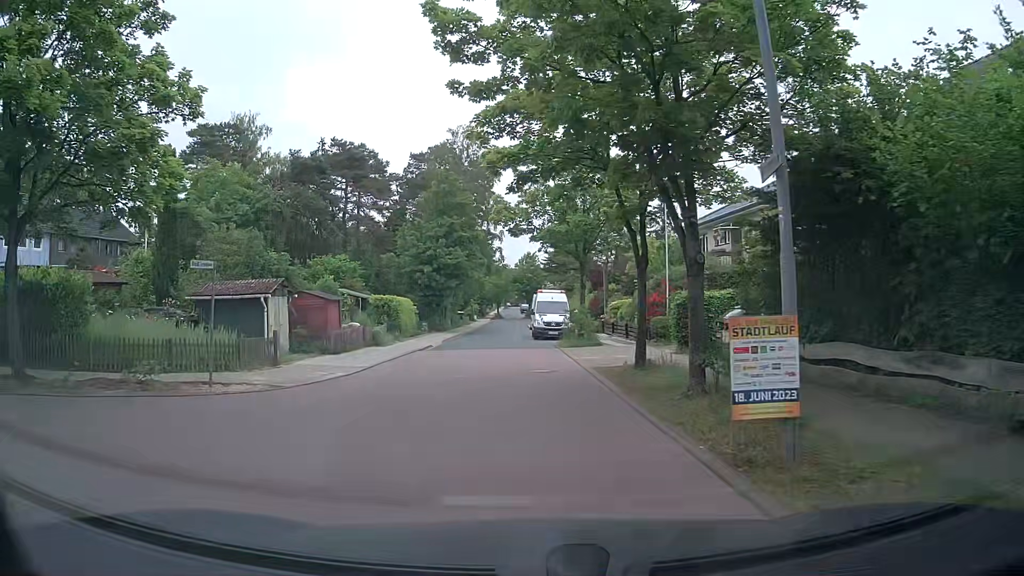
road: unclassified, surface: asphalt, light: Day
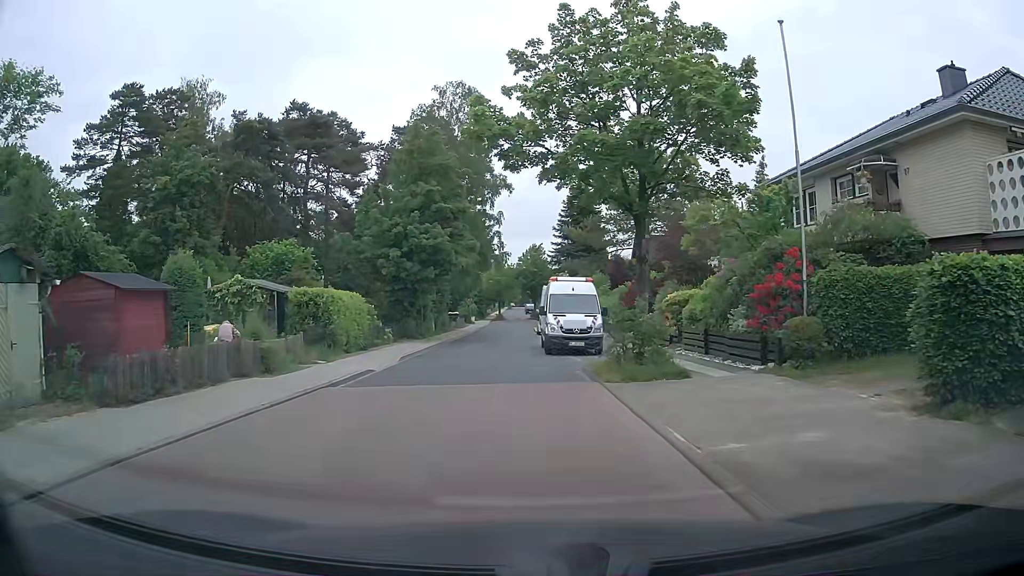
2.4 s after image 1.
(-0.1, +13.5) m; 0°
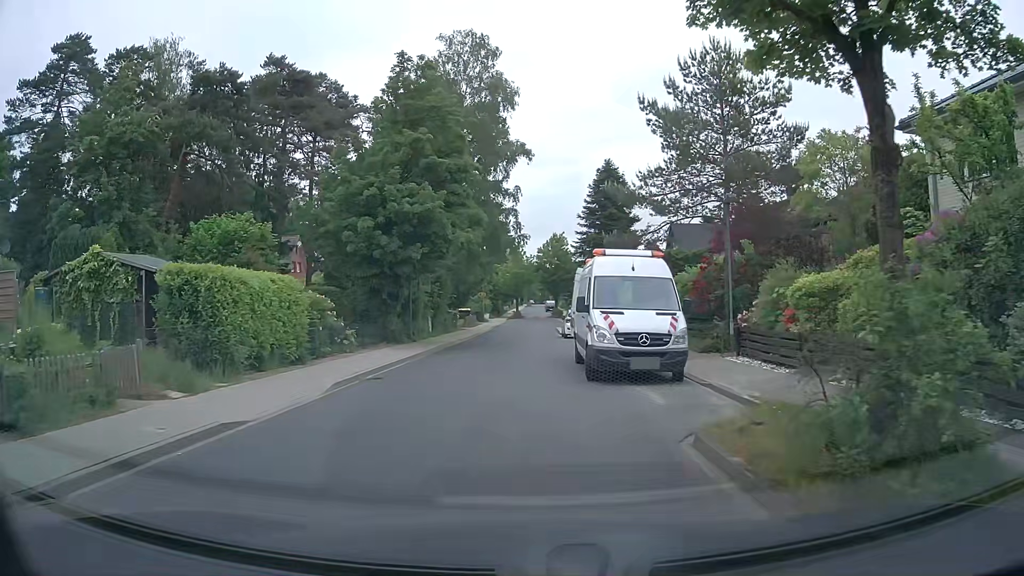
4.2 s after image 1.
(-0.3, +10.0) m; -2°
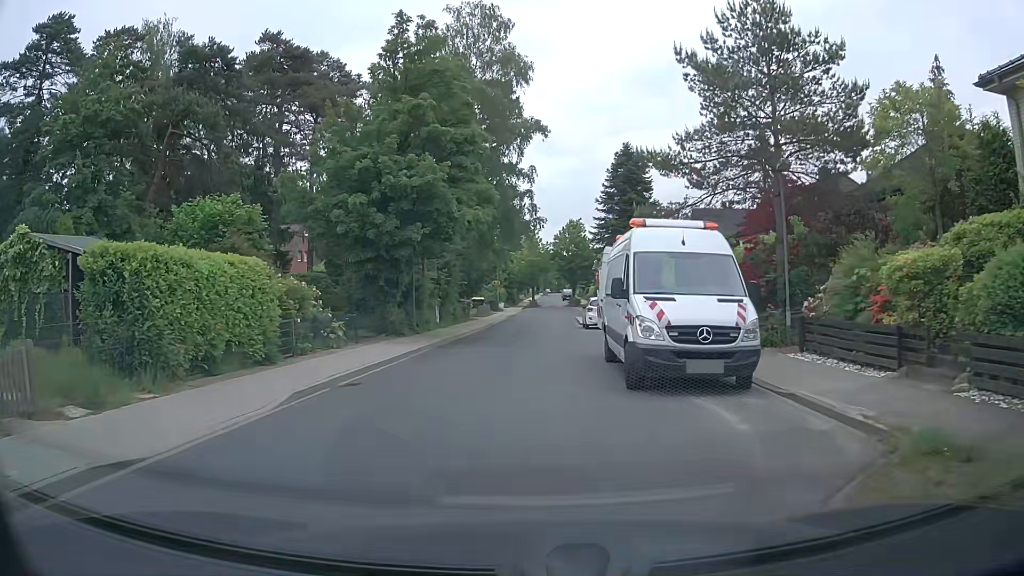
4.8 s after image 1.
(-0.1, +3.3) m; -3°
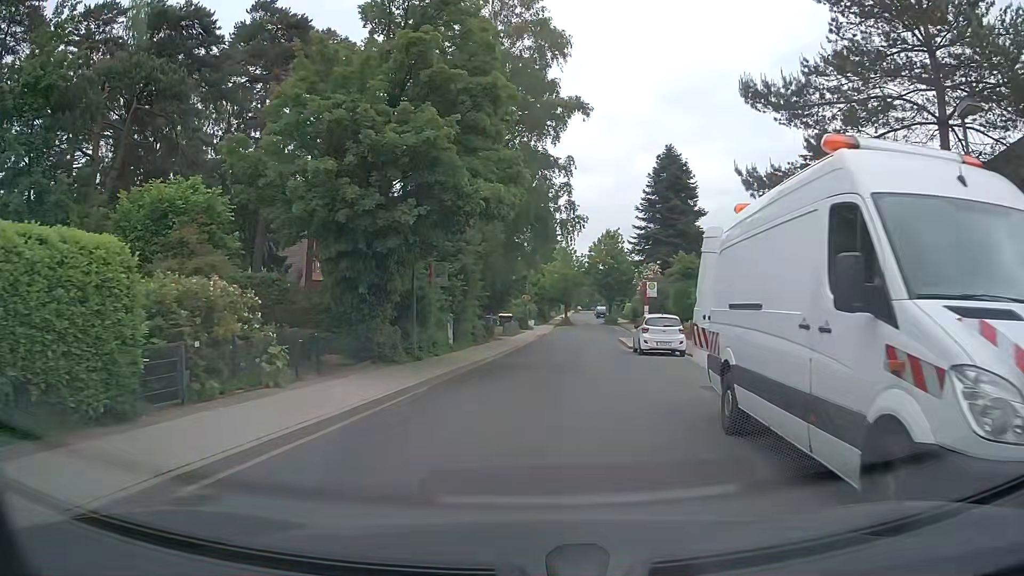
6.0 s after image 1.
(-0.1, +7.0) m; -3°
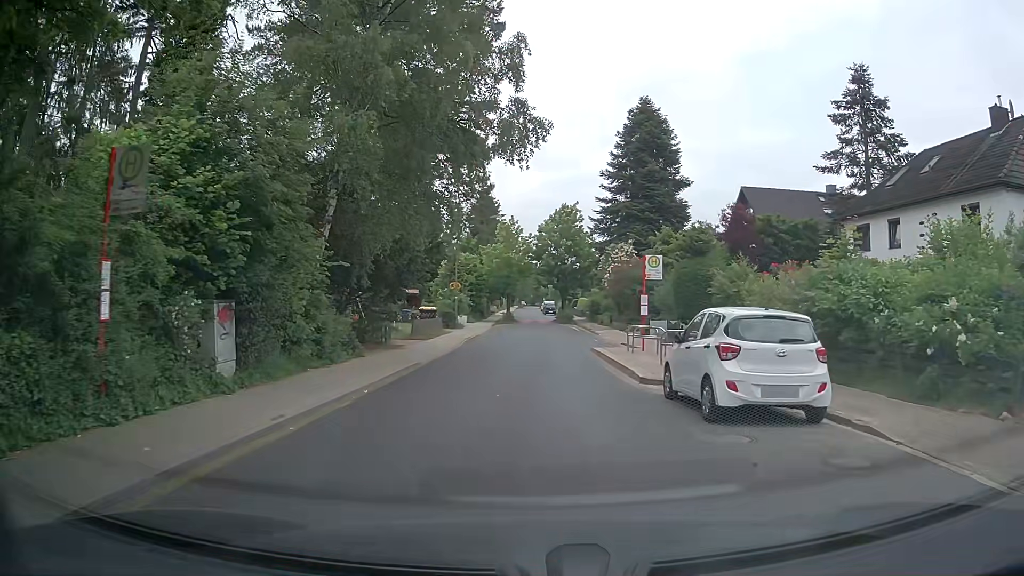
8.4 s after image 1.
(+1.1, +15.9) m; +6°
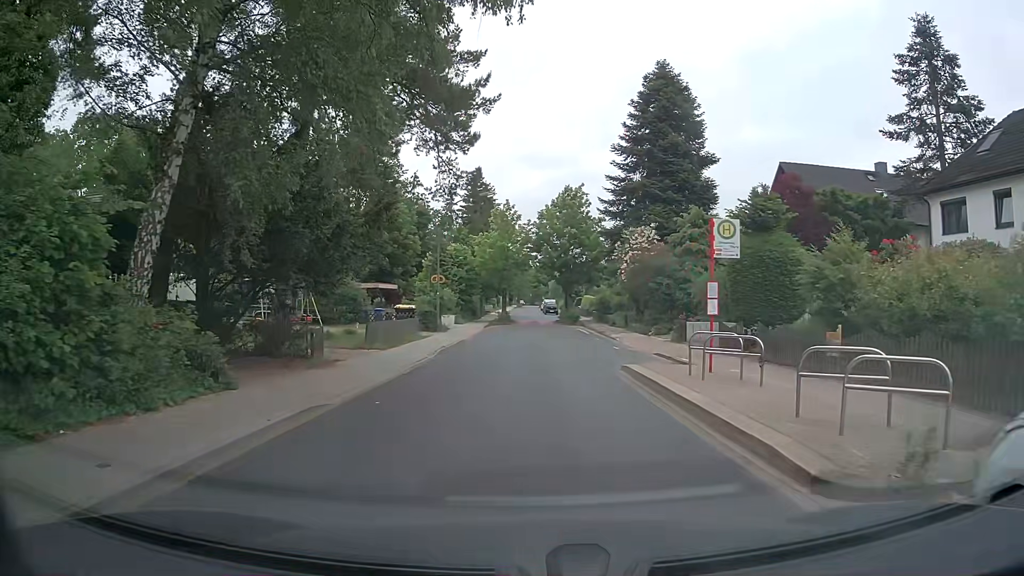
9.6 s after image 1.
(+0.1, +8.5) m; -1°
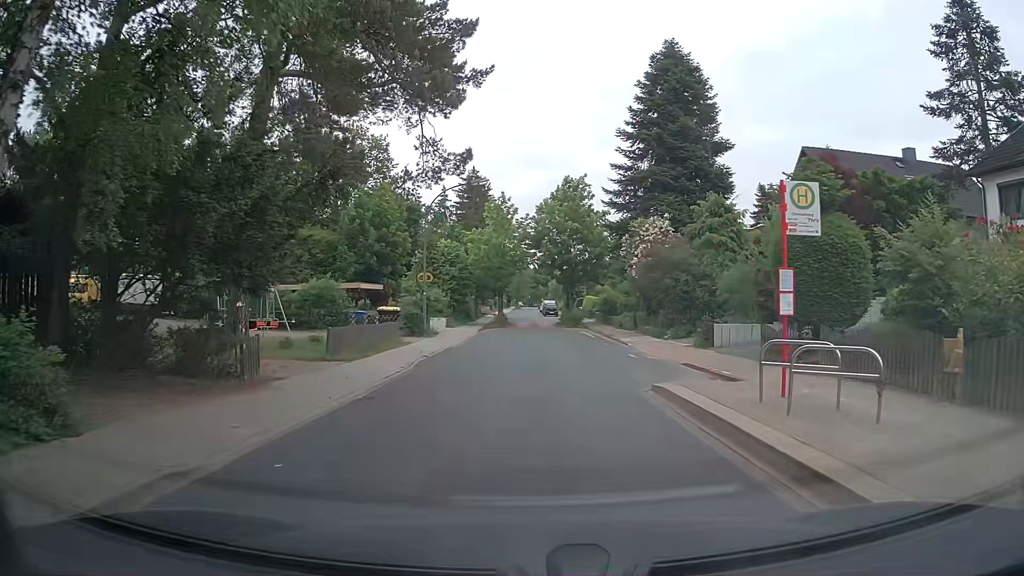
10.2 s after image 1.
(0.0, +4.2) m; +1°
(0, +10) (+1, +20) (+2, +30) (+1, +40) (0, +50) (0, +60) (0, +70) (-1, +80) (-1, +90) (-1, +100) m
